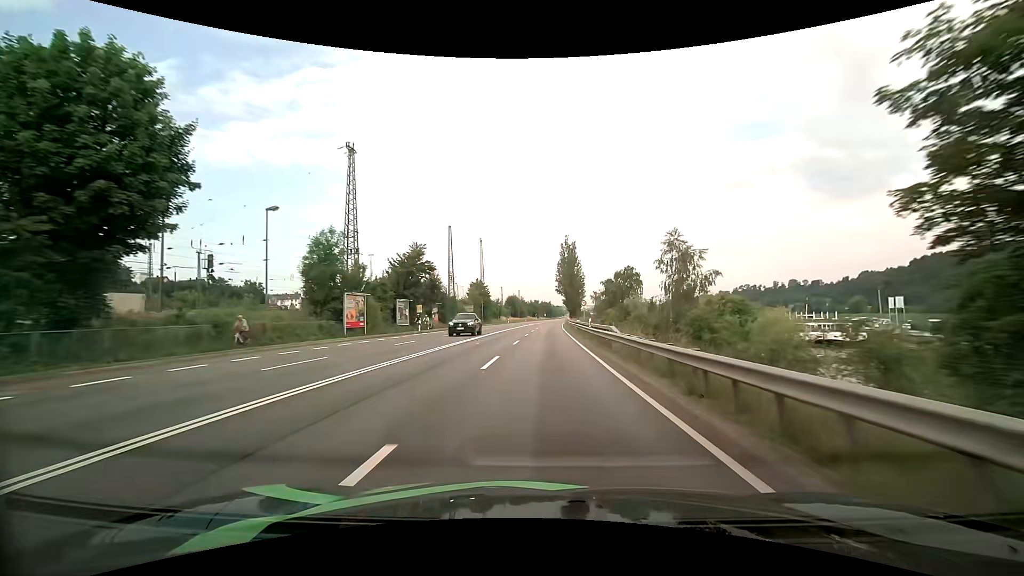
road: primary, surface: asphalt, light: Day
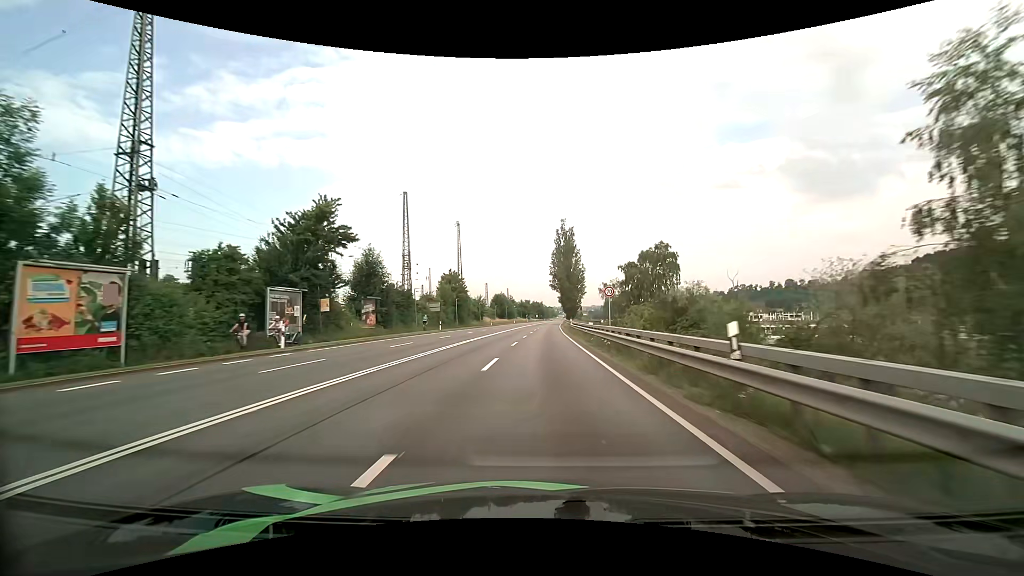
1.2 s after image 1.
(+0.3, +24.2) m; +1°
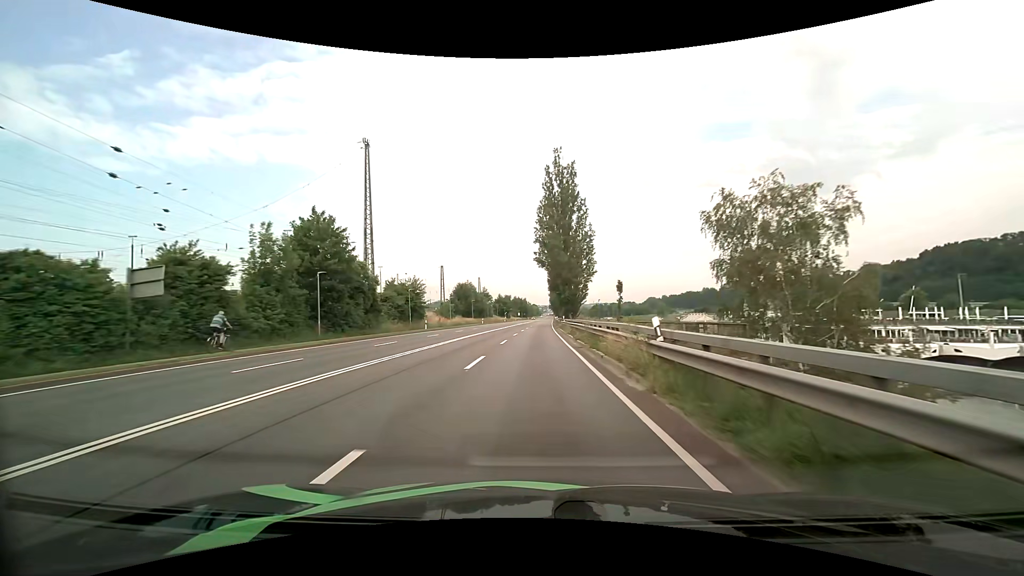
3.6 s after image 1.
(+1.1, +48.0) m; +2°
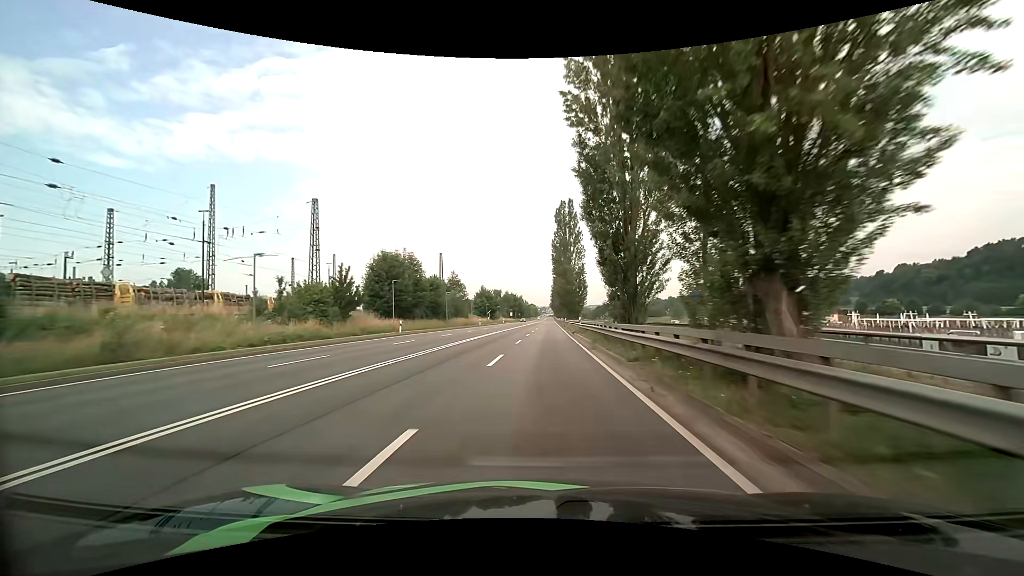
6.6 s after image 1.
(-0.1, +59.1) m; 0°
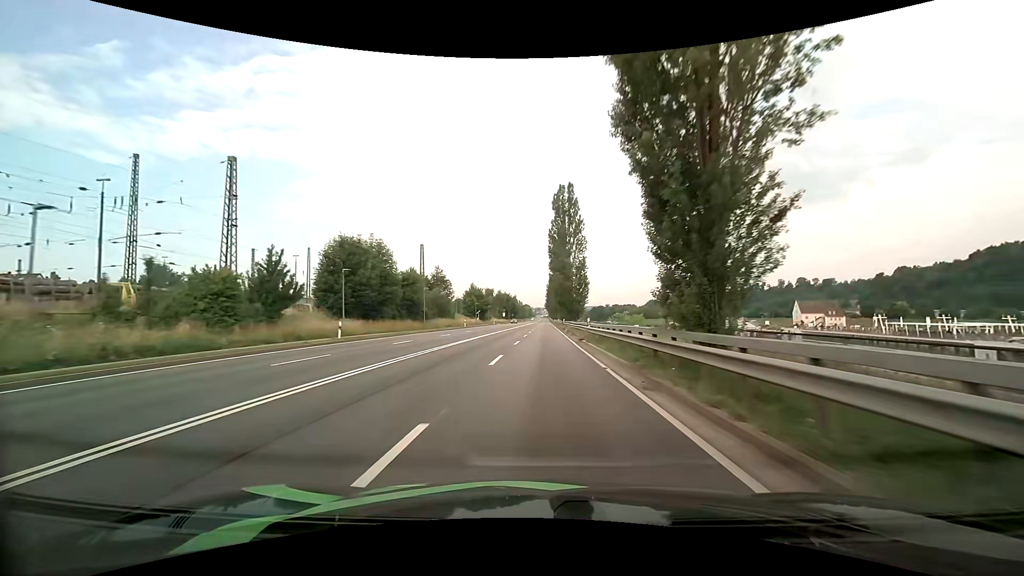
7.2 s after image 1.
(0.0, +11.8) m; 0°
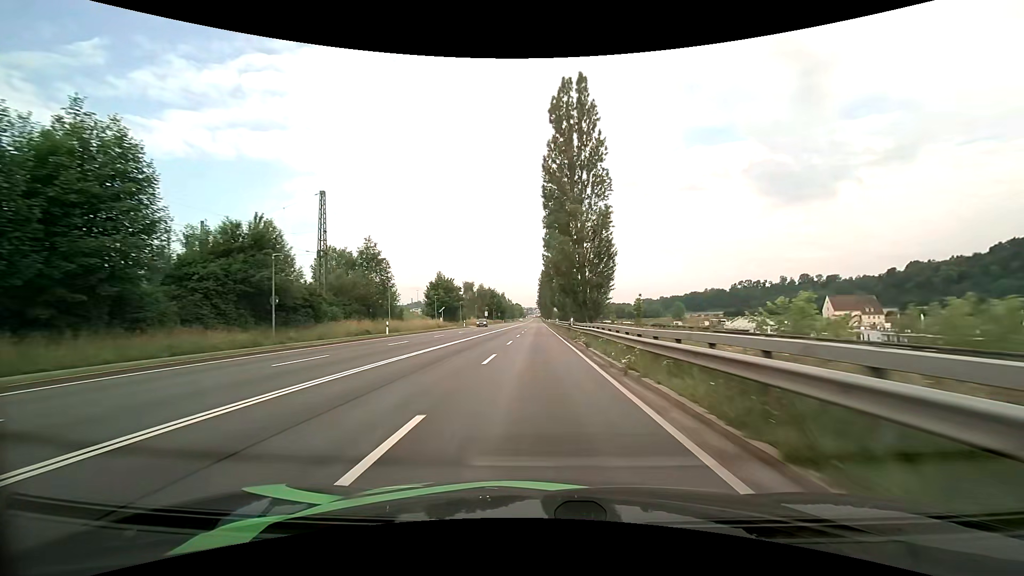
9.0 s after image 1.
(+0.7, +35.5) m; +1°
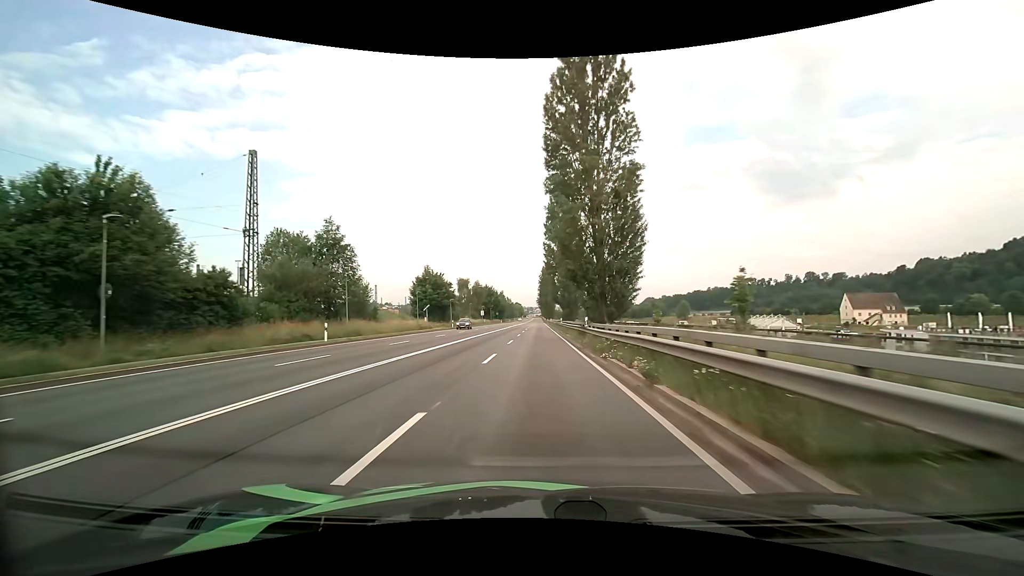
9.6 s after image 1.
(0.0, +11.9) m; 0°
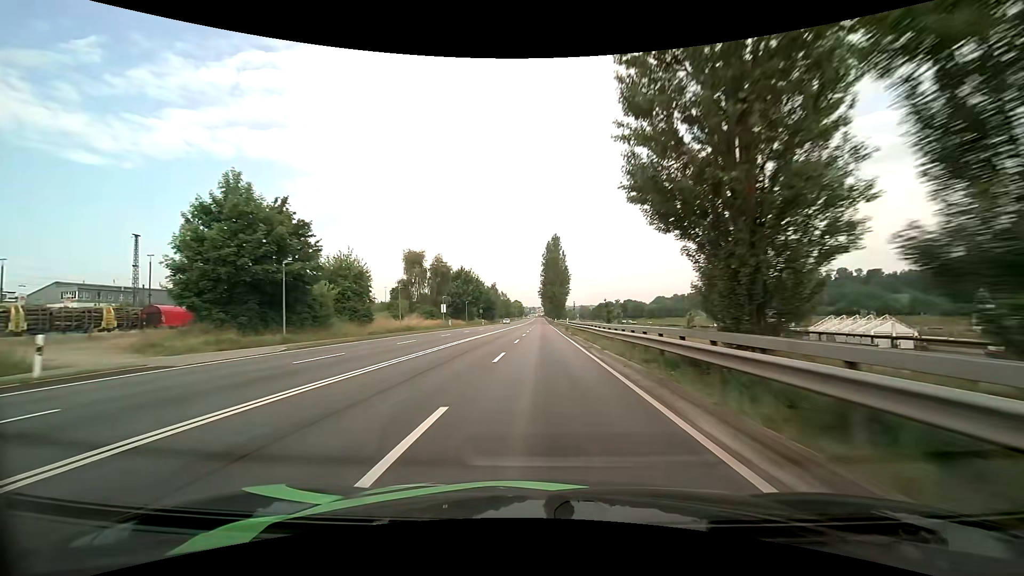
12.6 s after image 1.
(-0.4, +59.8) m; 0°
(0, +10) (0, +20) (0, +30) (0, +40) (0, +50) (0, +60) (0, +70) (0, +80) (0, +90) (0, +100) m
